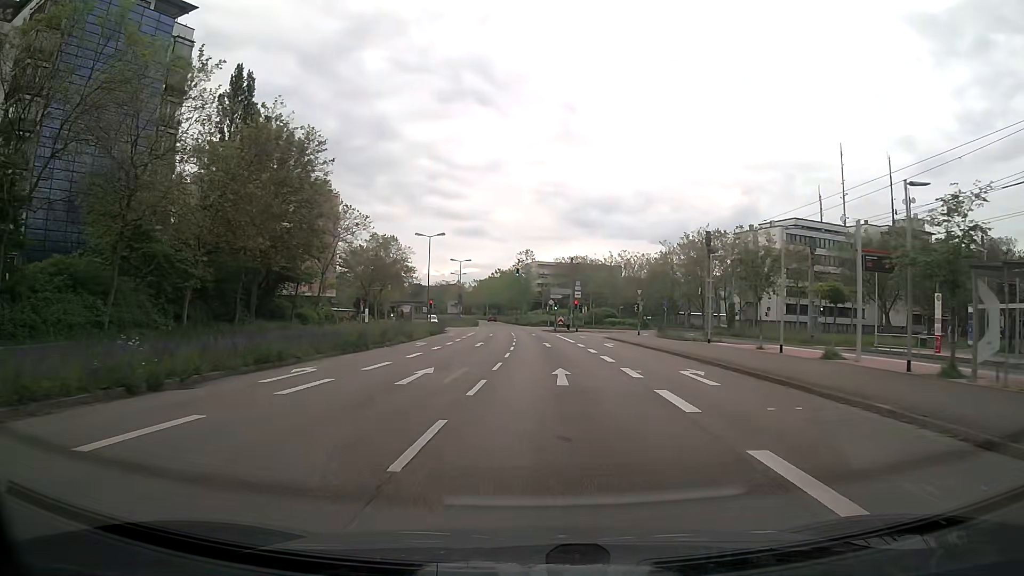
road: secondary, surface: asphalt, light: Day
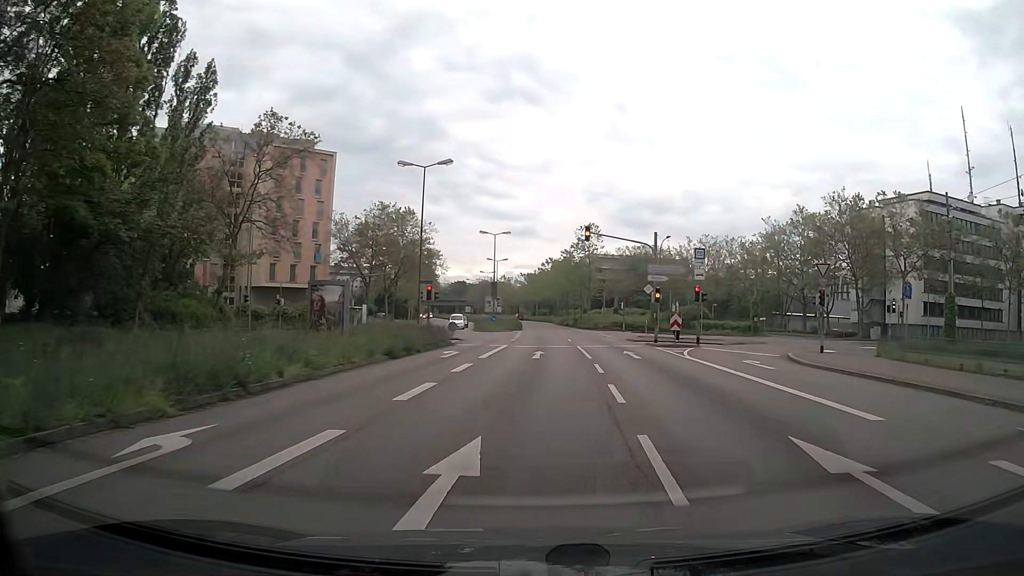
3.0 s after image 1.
(-1.7, +30.9) m; -5°
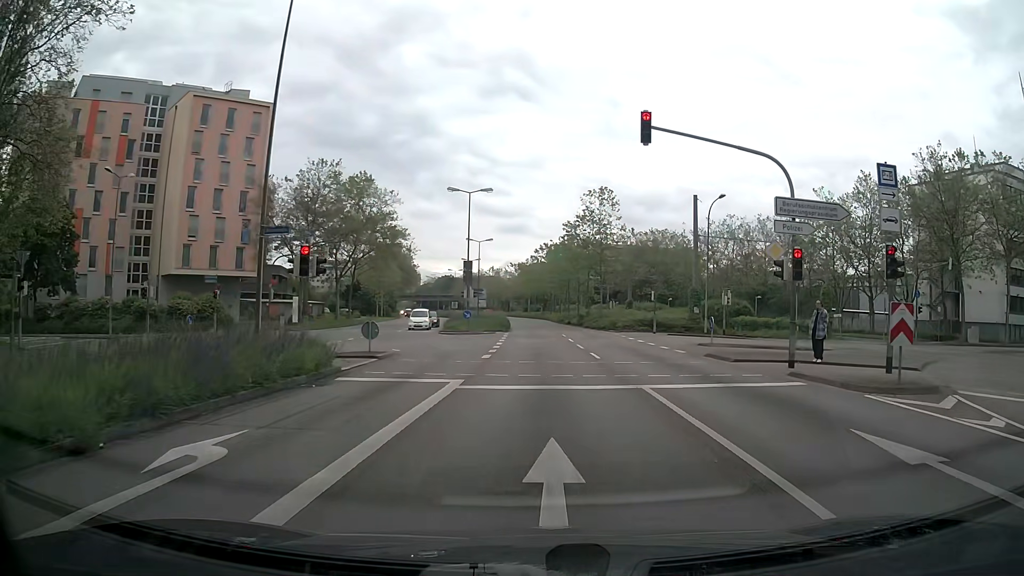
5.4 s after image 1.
(+0.2, +20.0) m; +1°
(0, +10) (0, +20) (0, +30) (0, +40) (0, +50) (0, +60) (-1, +70) (-2, +80) (-3, +90) (-4, +100) m
